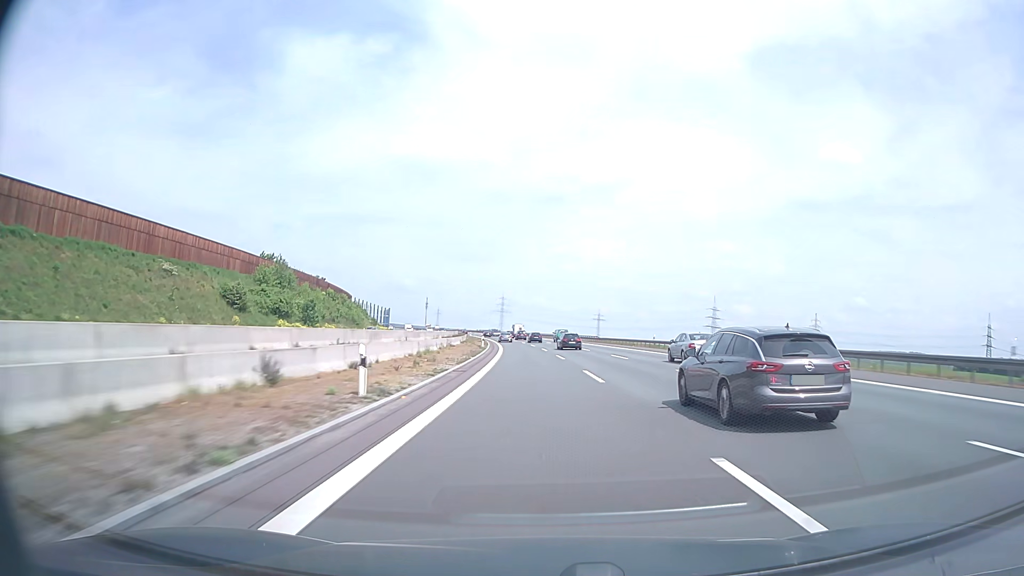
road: motorway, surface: asphalt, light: Day
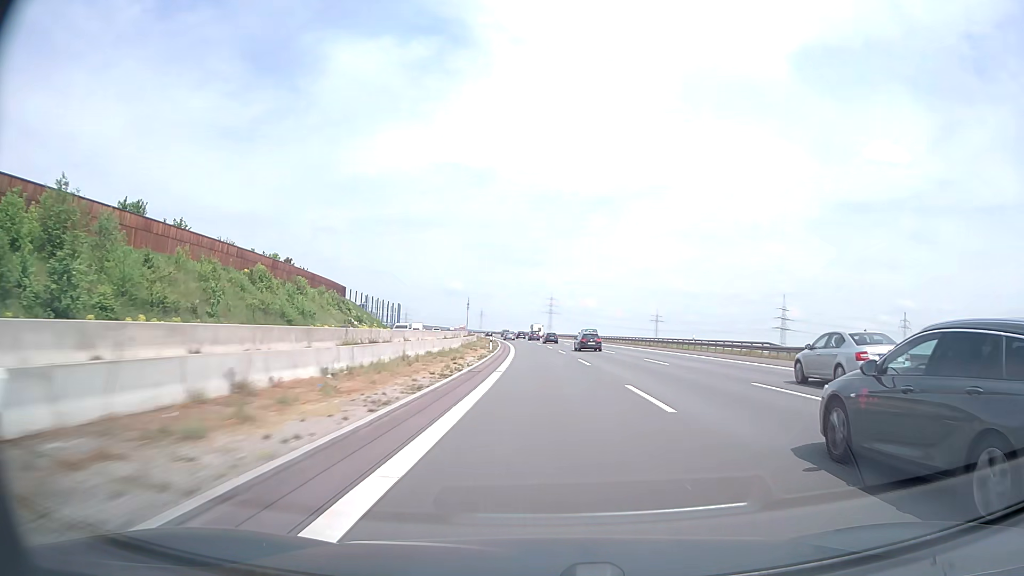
(-2.3, +61.0) m; -4°
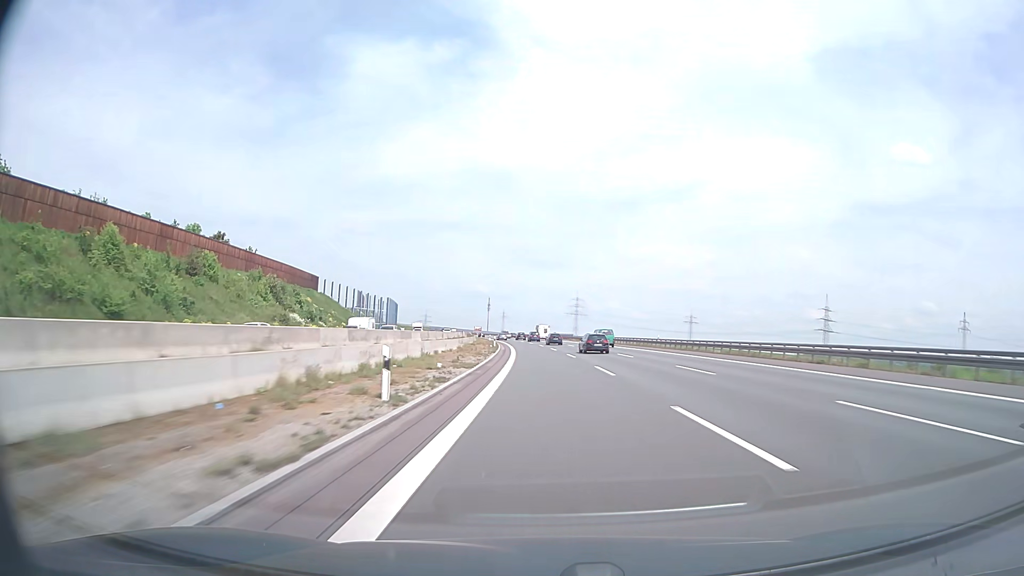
(-0.7, +40.8) m; -2°
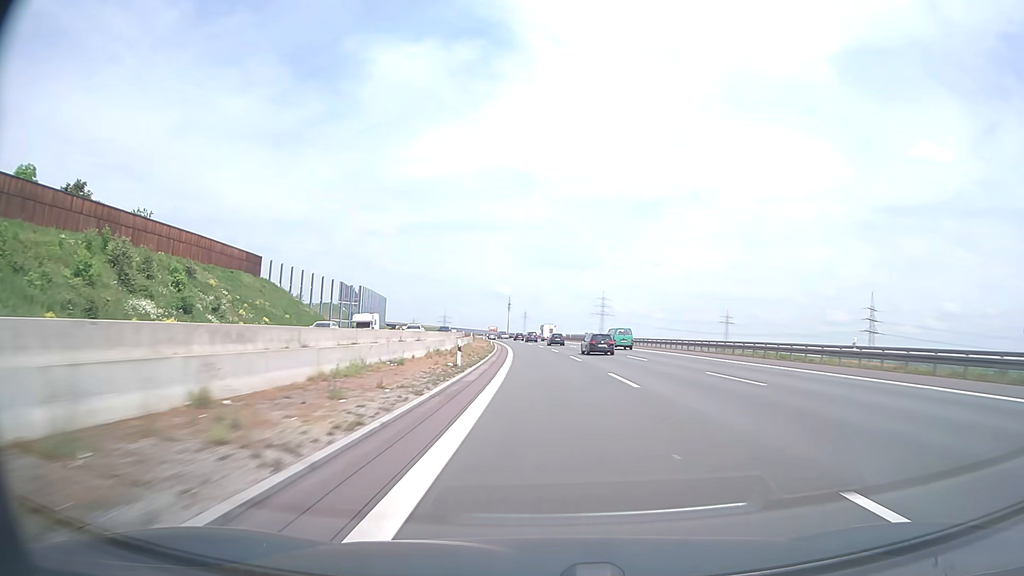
(-0.8, +40.9) m; -2°
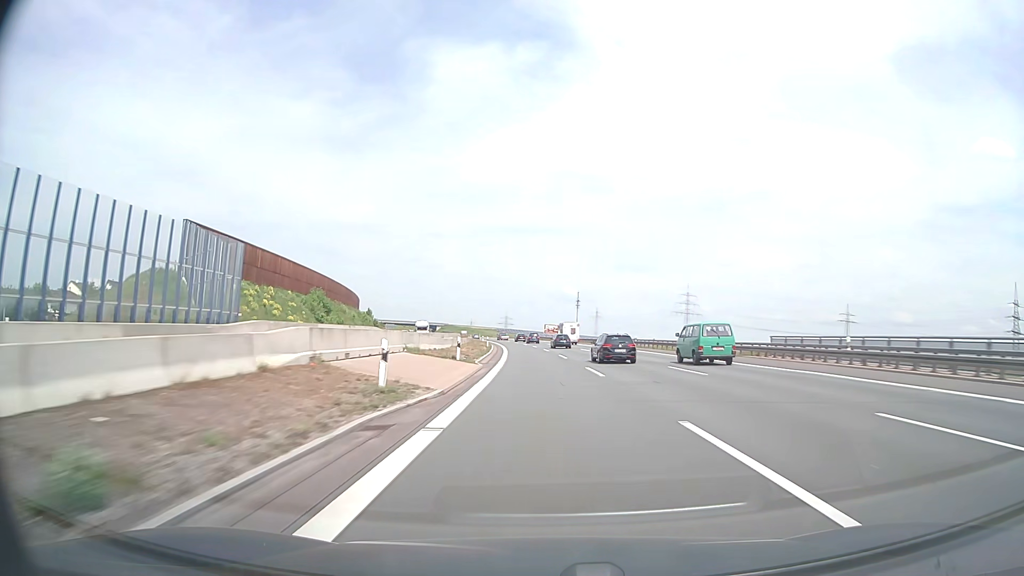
(-4.9, +102.3) m; -6°
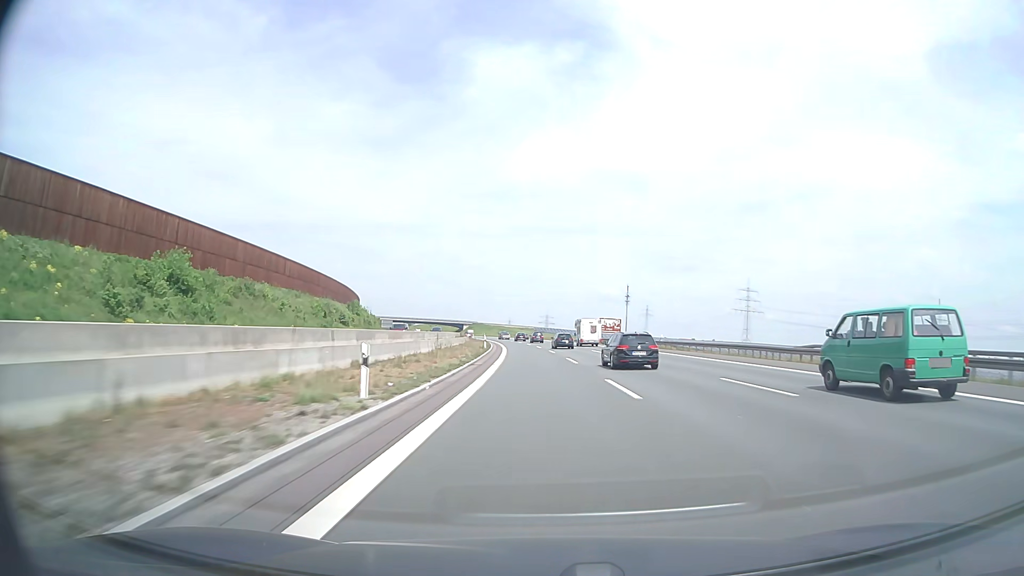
(-1.9, +61.7) m; -4°
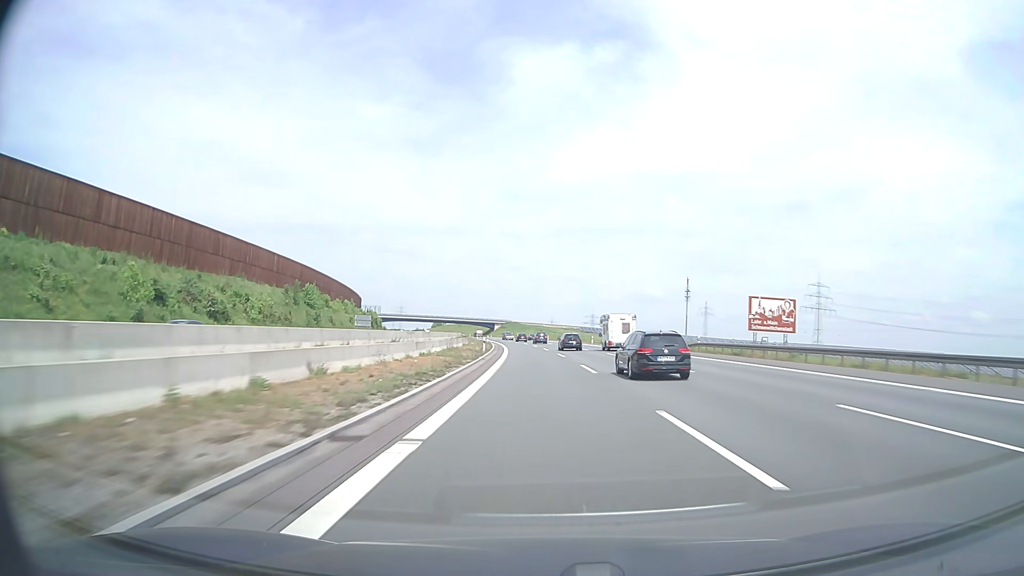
(-1.9, +61.7) m; -4°
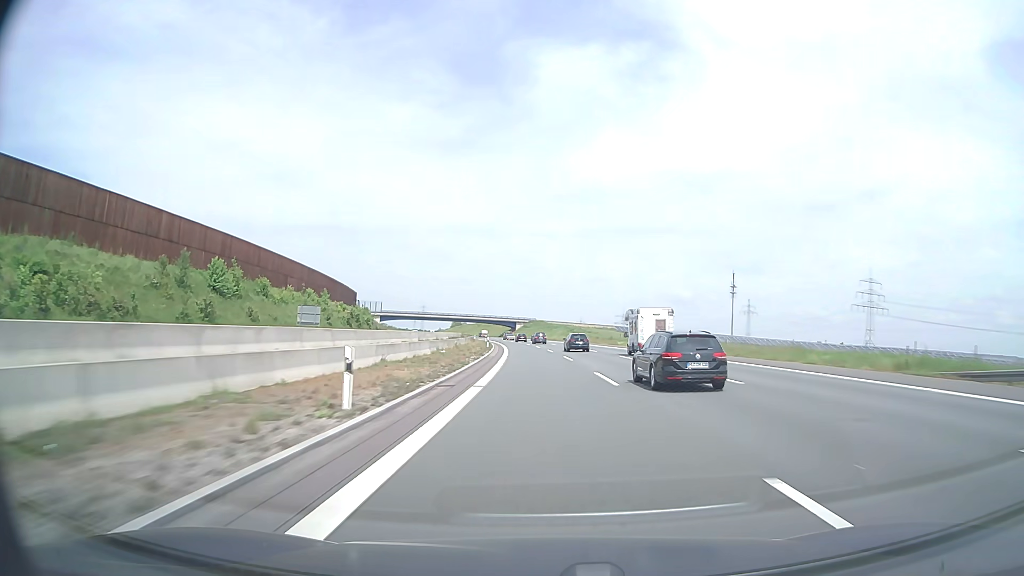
(-0.8, +41.2) m; -2°
(0, +10) (0, +20) (0, +30) (-1, +40) (-1, +50) (-2, +60) (-2, +70) (-3, +80) (-4, +90) (-5, +100) m
